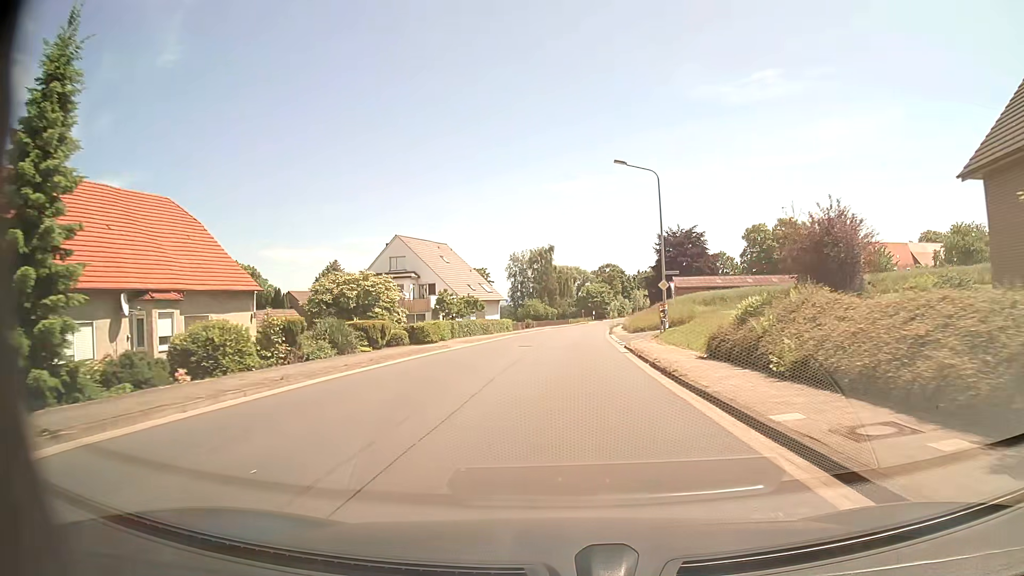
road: tertiary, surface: asphalt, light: Day
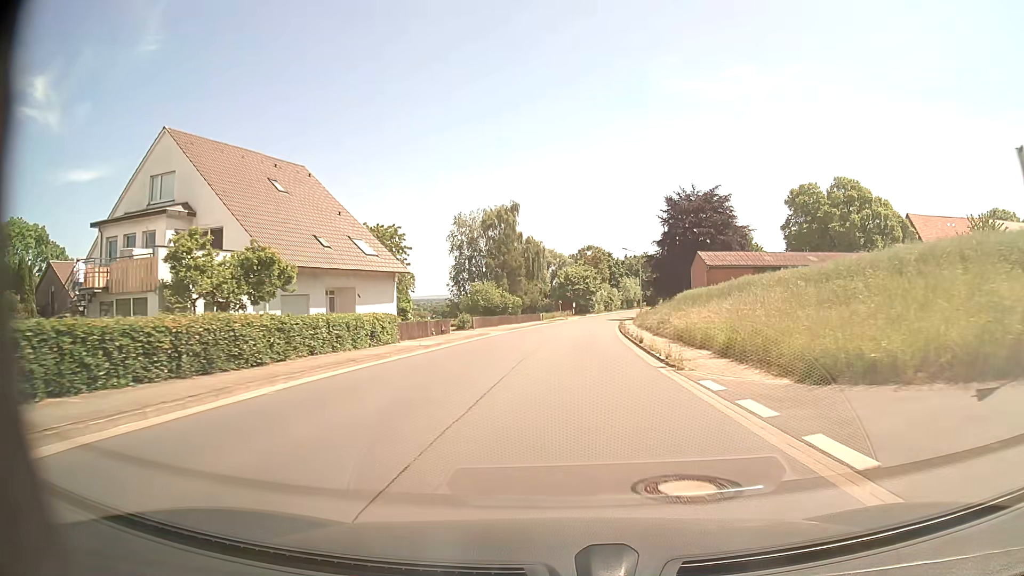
(+0.9, +39.4) m; +2°
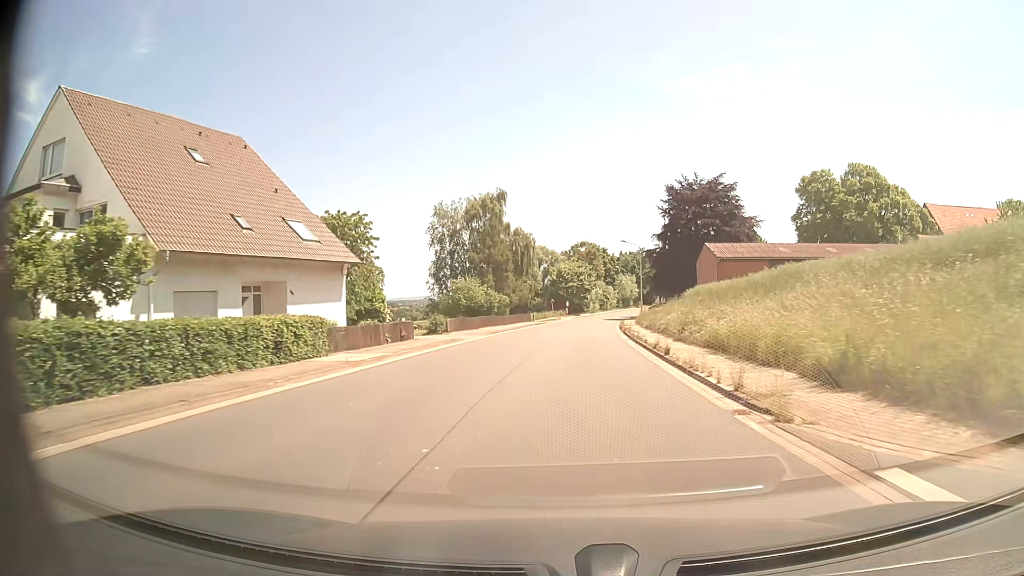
(+0.1, +7.9) m; +1°
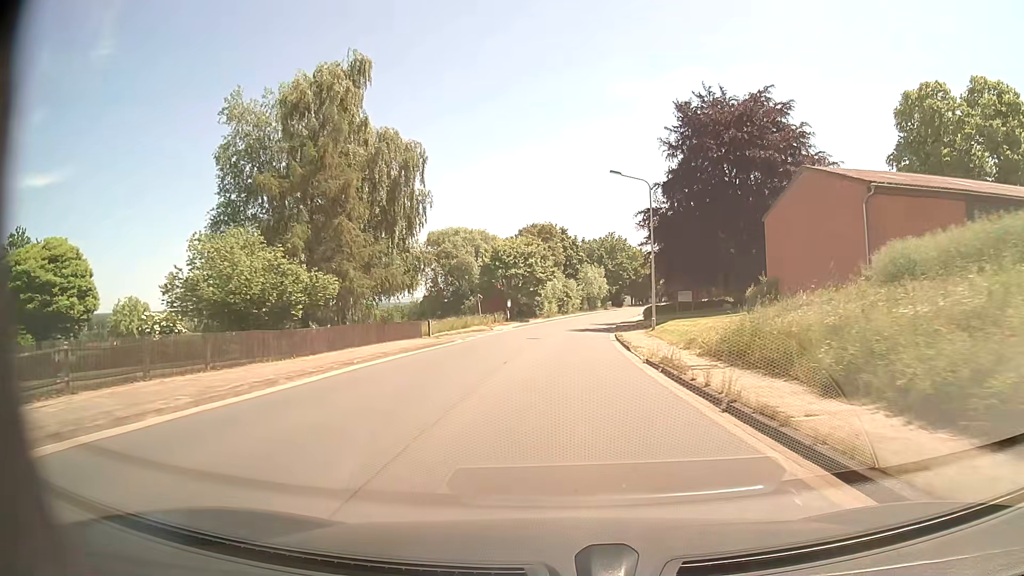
(+1.4, +39.1) m; +4°
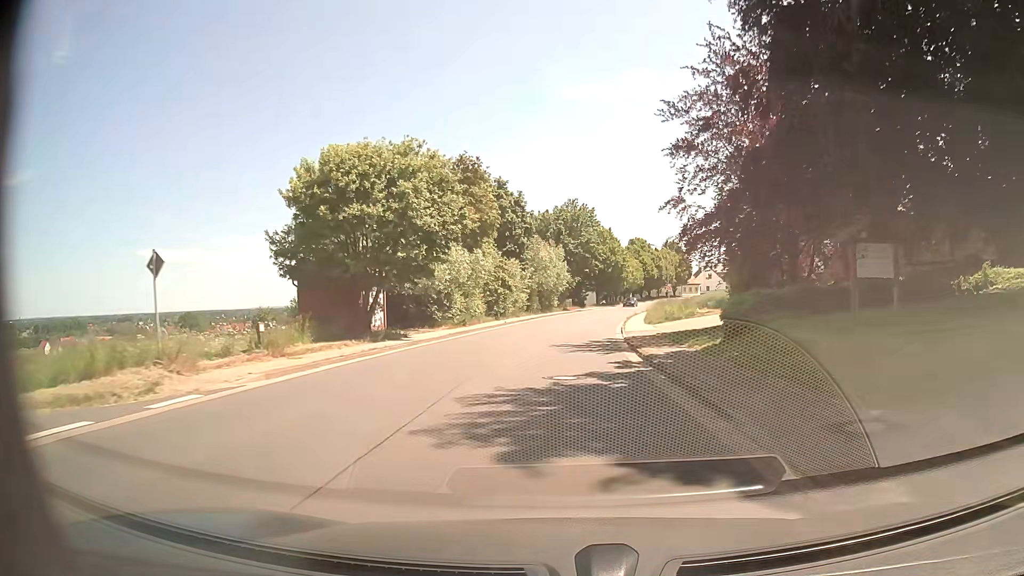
(+1.1, +38.8) m; +5°
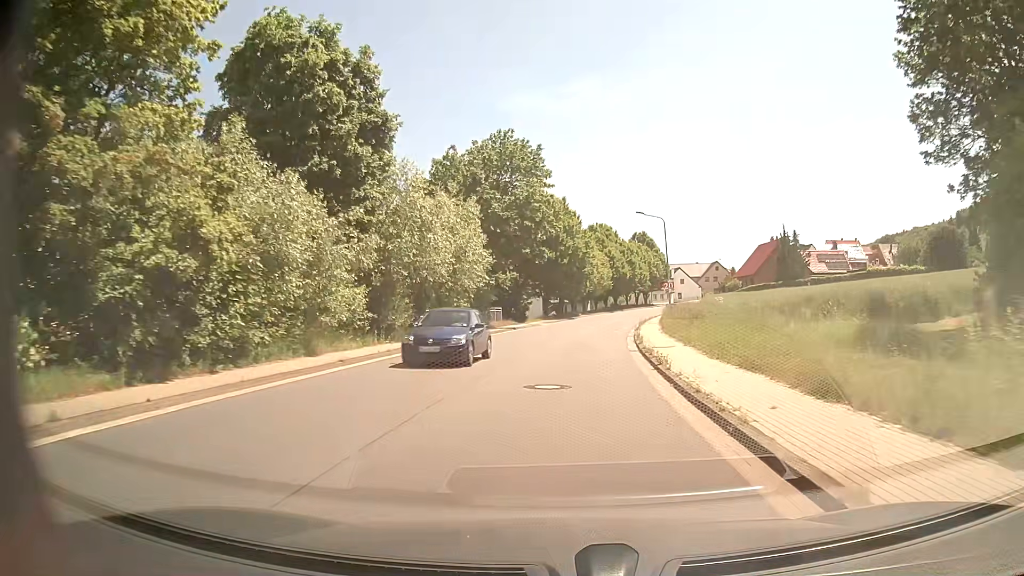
(+1.7, +38.6) m; +4°
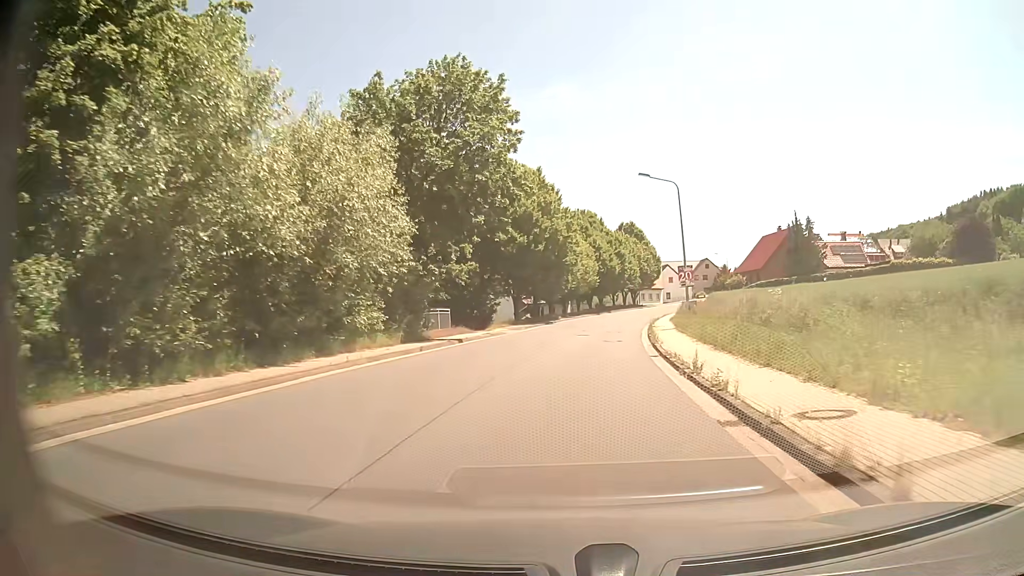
(+0.3, +15.5) m; +2°
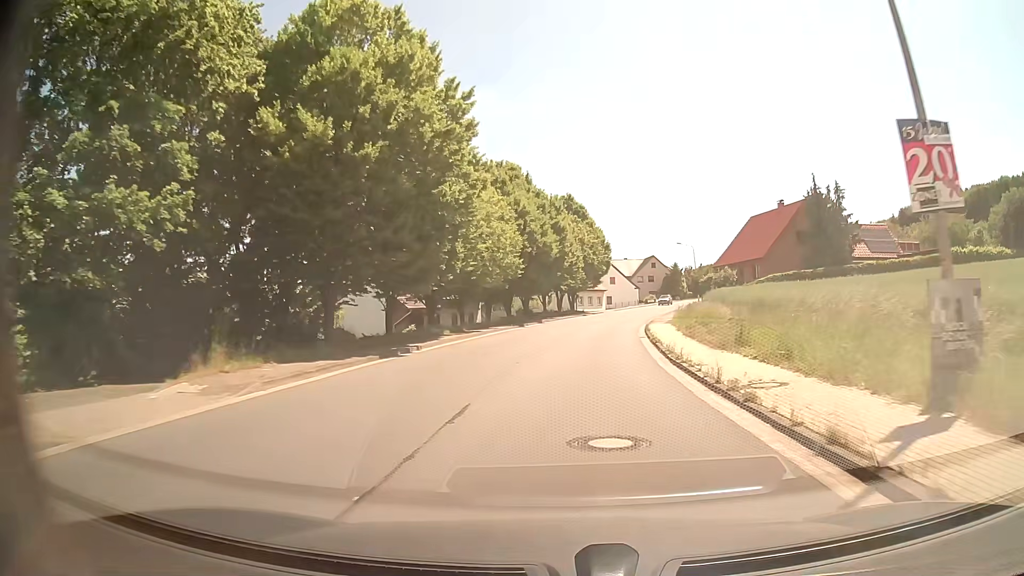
(+1.5, +30.8) m; +6°
(0, +10) (+1, +20) (+2, +30) (+3, +40) (+5, +50) (+7, +60) (+9, +69) (+11, +79) (+14, +89) (+17, +98) m
